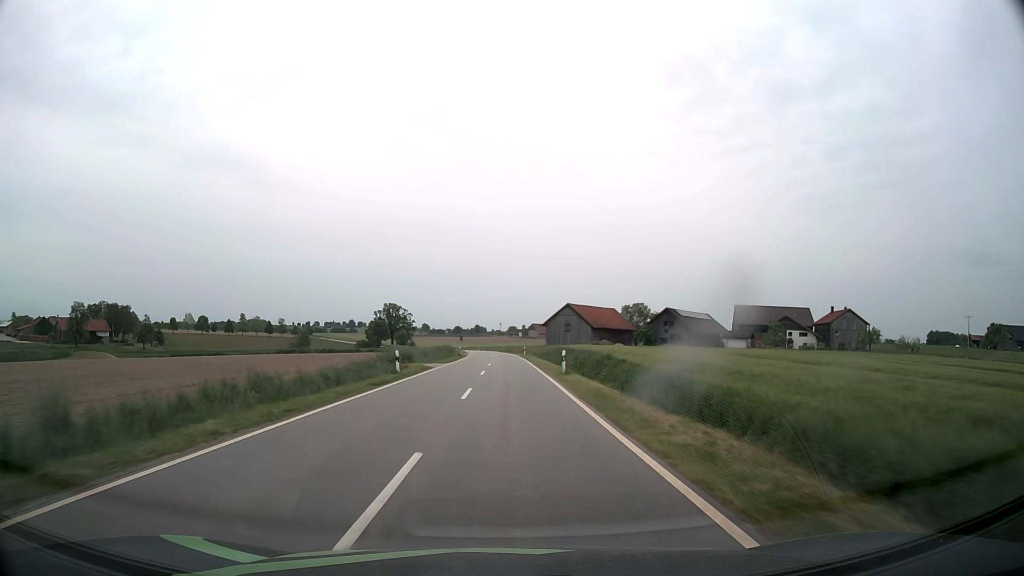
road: tertiary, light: Day
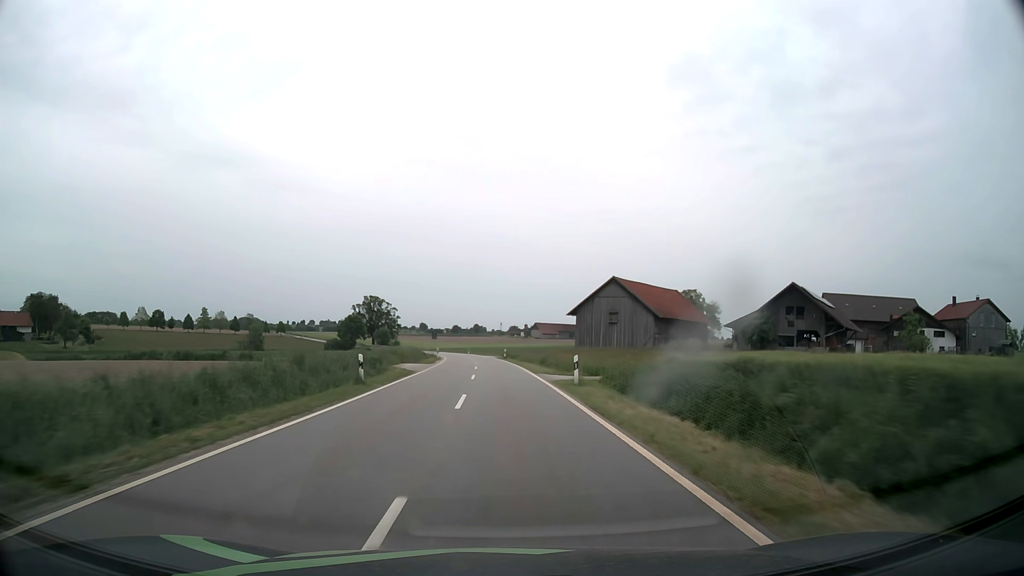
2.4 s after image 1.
(-0.2, +51.0) m; 0°
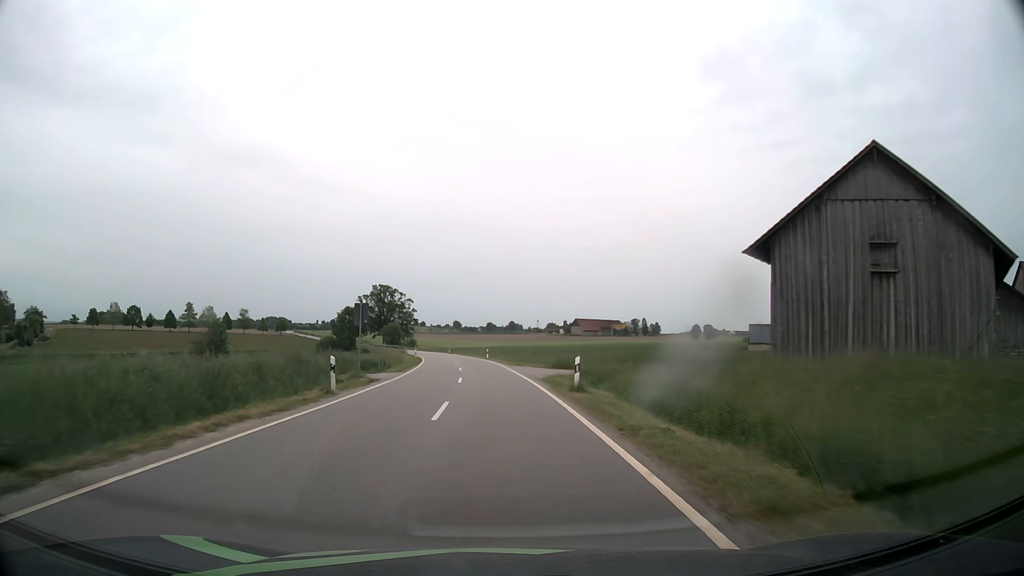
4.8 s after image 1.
(-0.9, +51.0) m; -3°
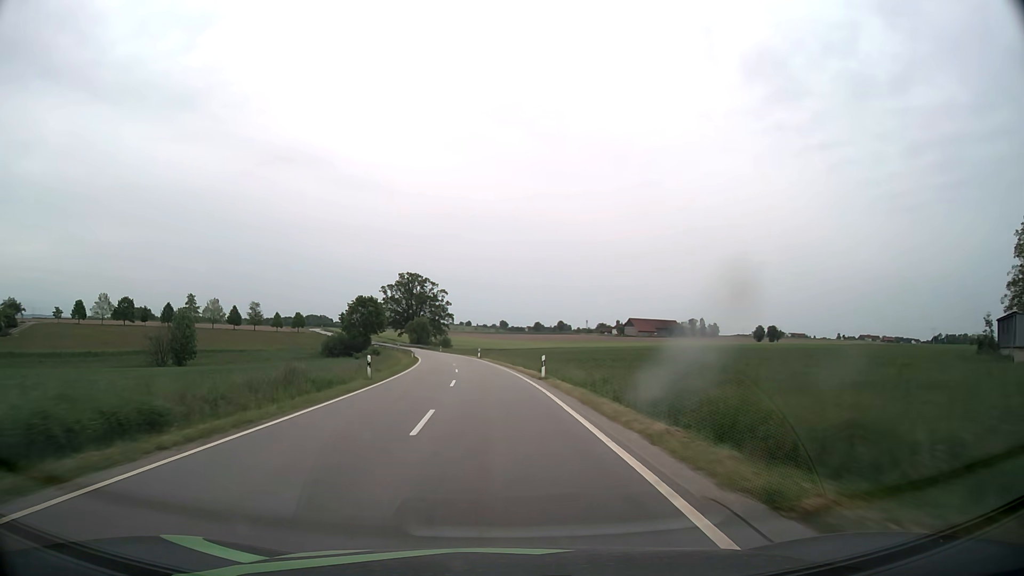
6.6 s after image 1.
(-1.4, +38.7) m; -4°
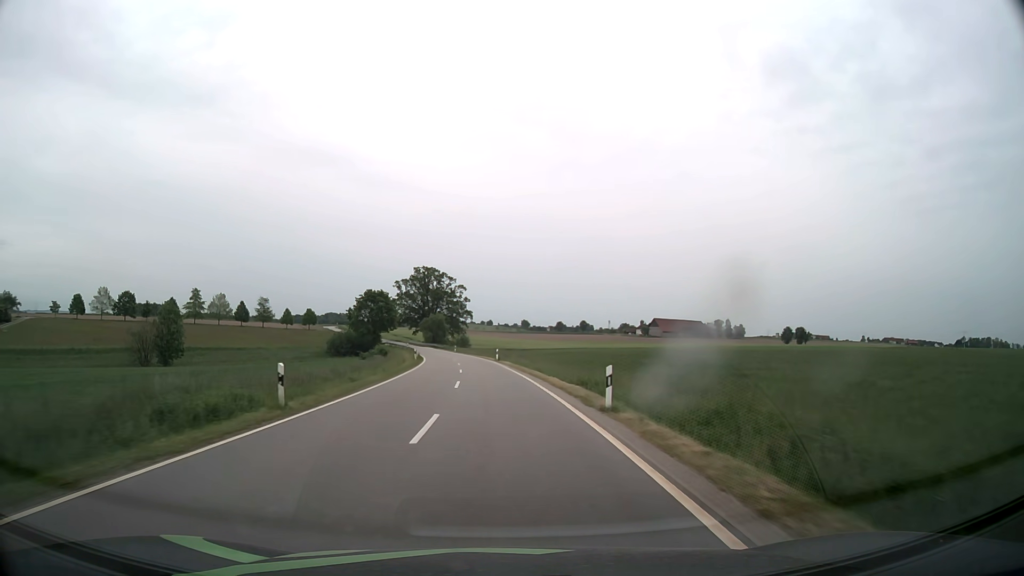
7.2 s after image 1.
(-0.2, +13.0) m; -2°
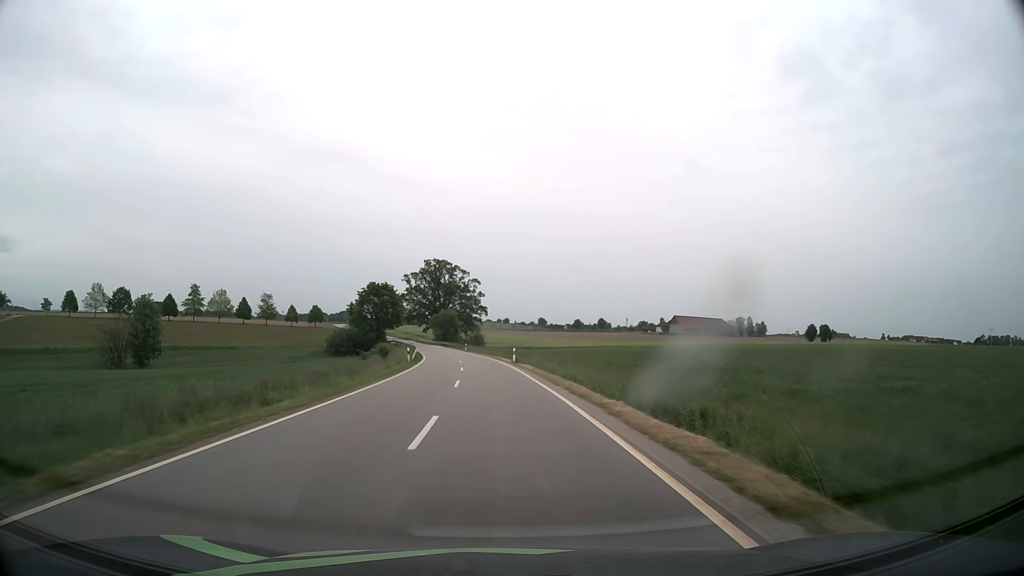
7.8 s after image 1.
(-0.2, +13.0) m; -1°
